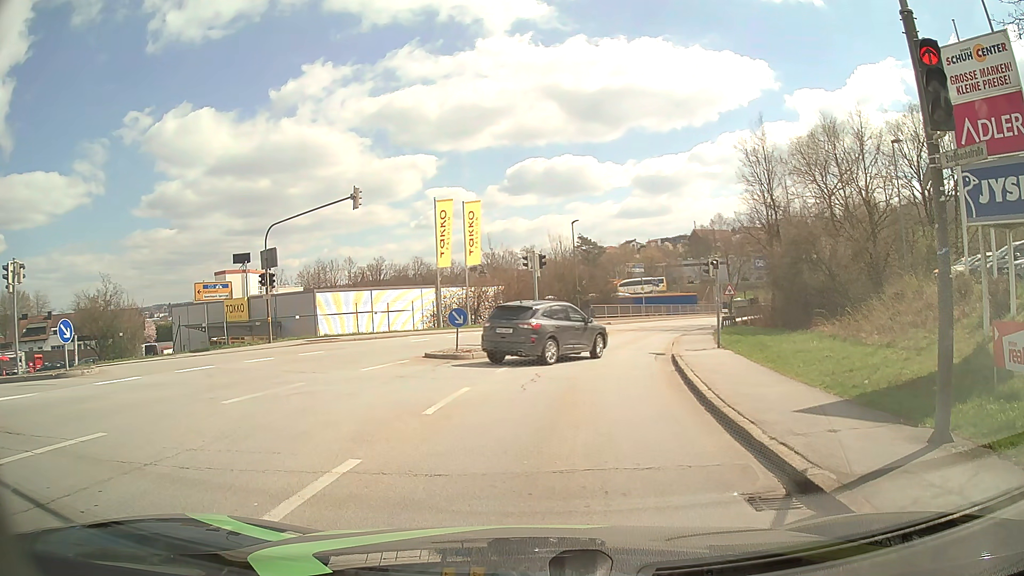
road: tertiary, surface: asphalt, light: Day
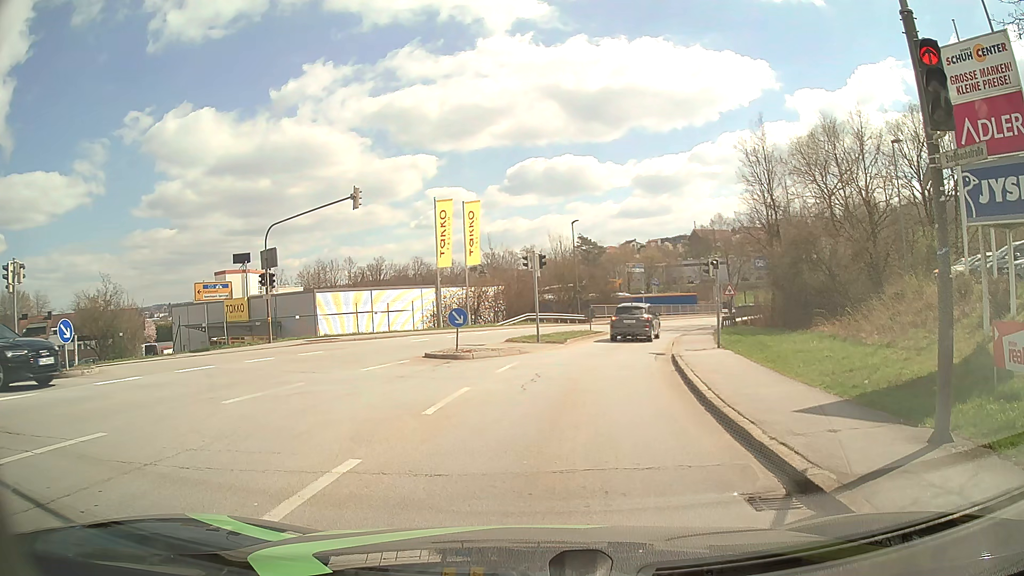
(0.0, 0.0) m; 0°
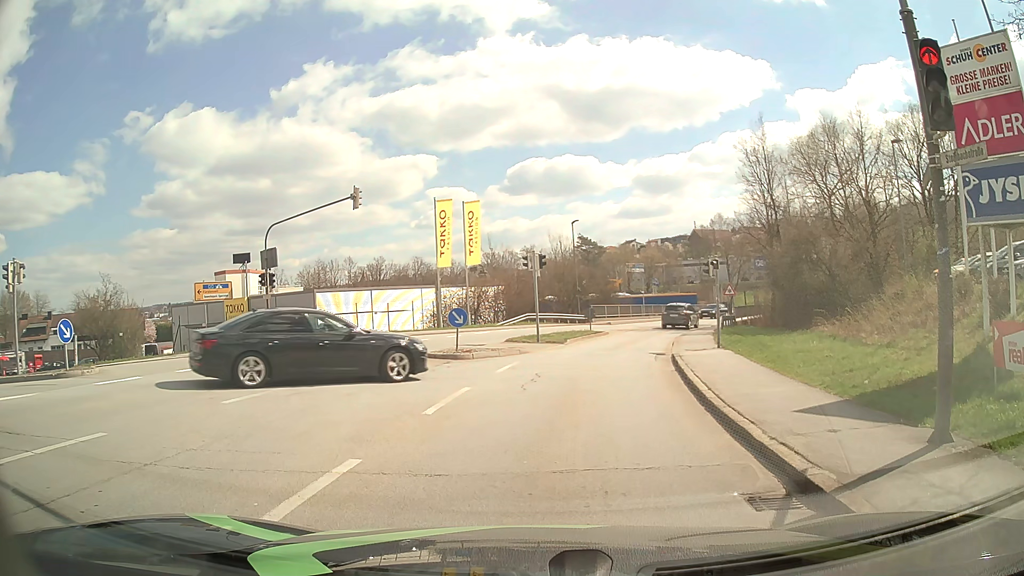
(0.0, 0.0) m; 0°
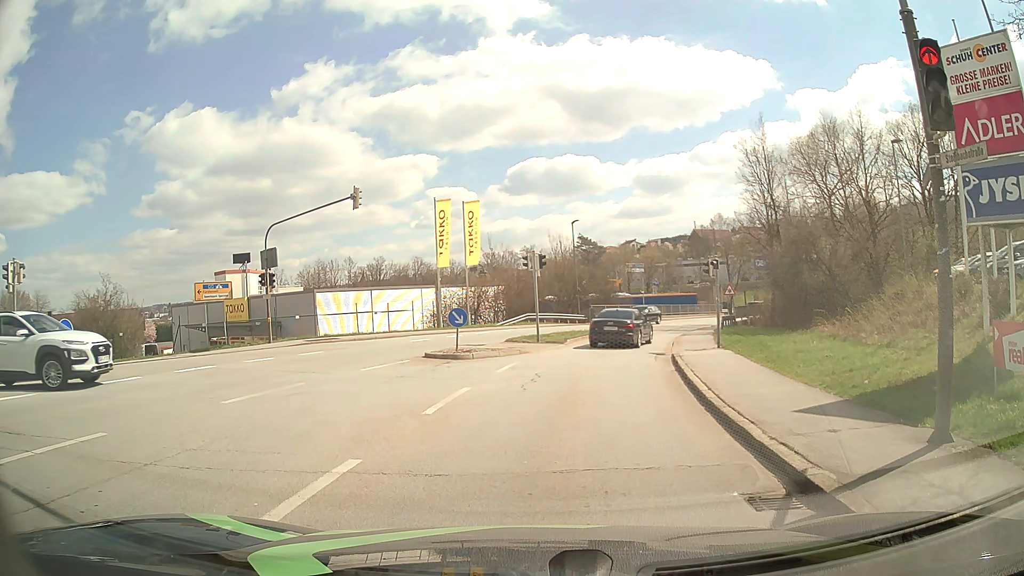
(0.0, 0.0) m; 0°
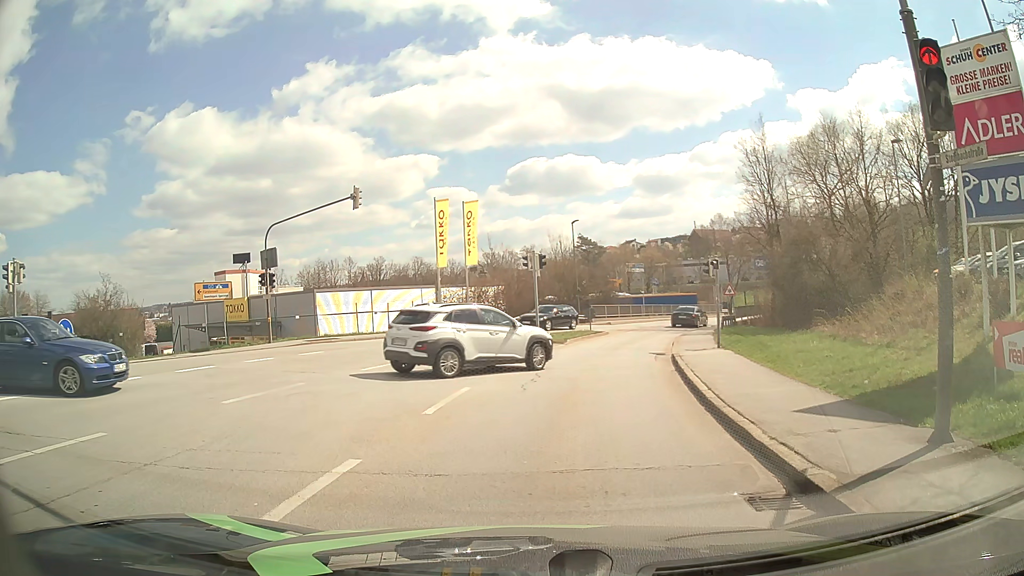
(0.0, 0.0) m; 0°
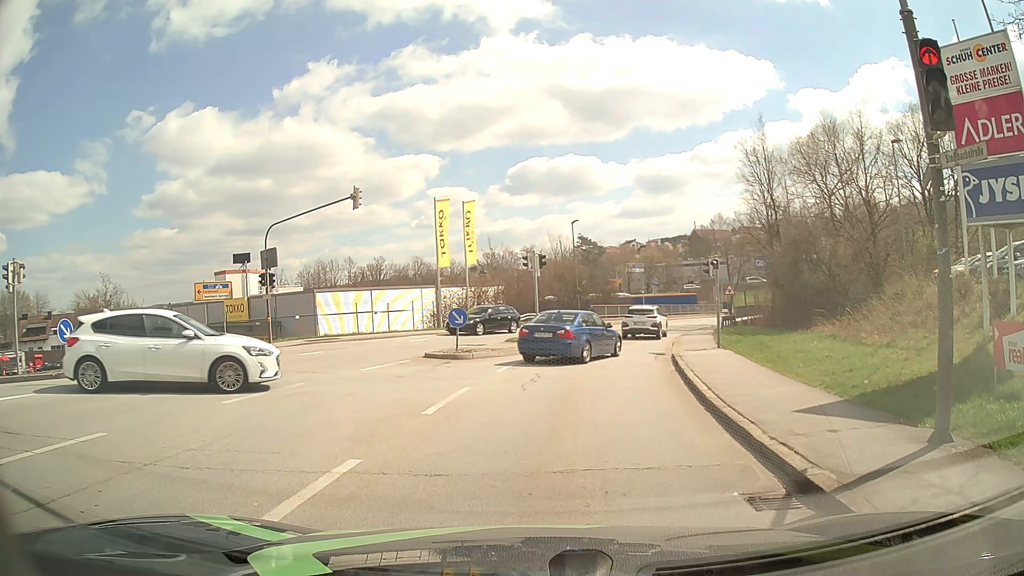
(0.0, 0.0) m; 0°
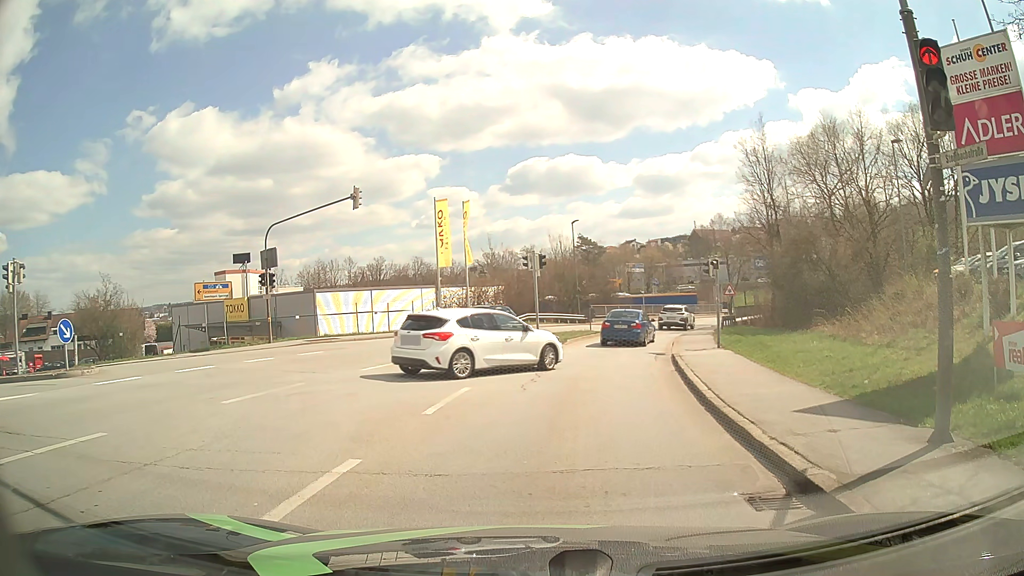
(0.0, 0.0) m; 0°
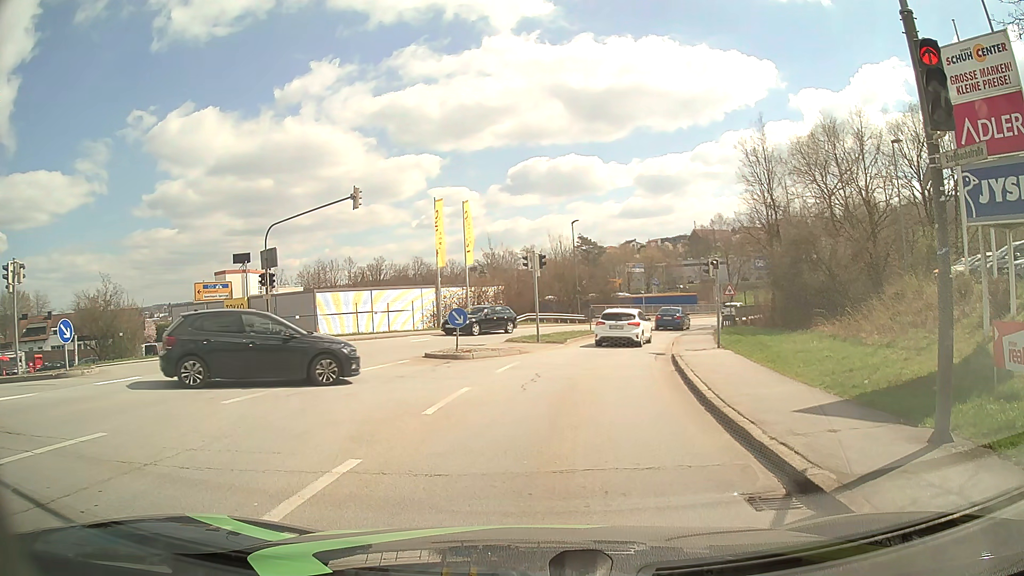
(0.0, 0.0) m; 0°
